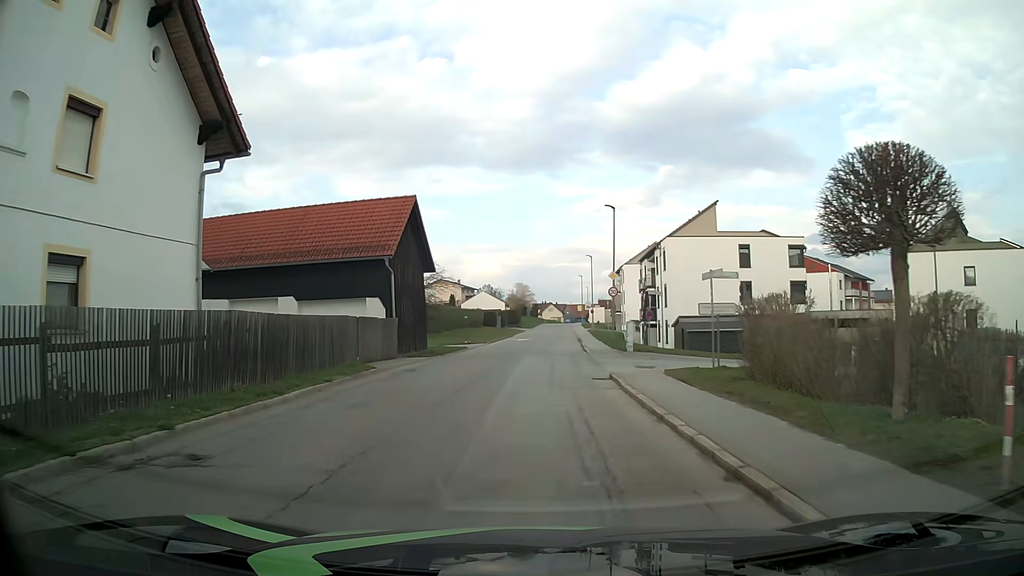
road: tertiary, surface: asphalt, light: Day
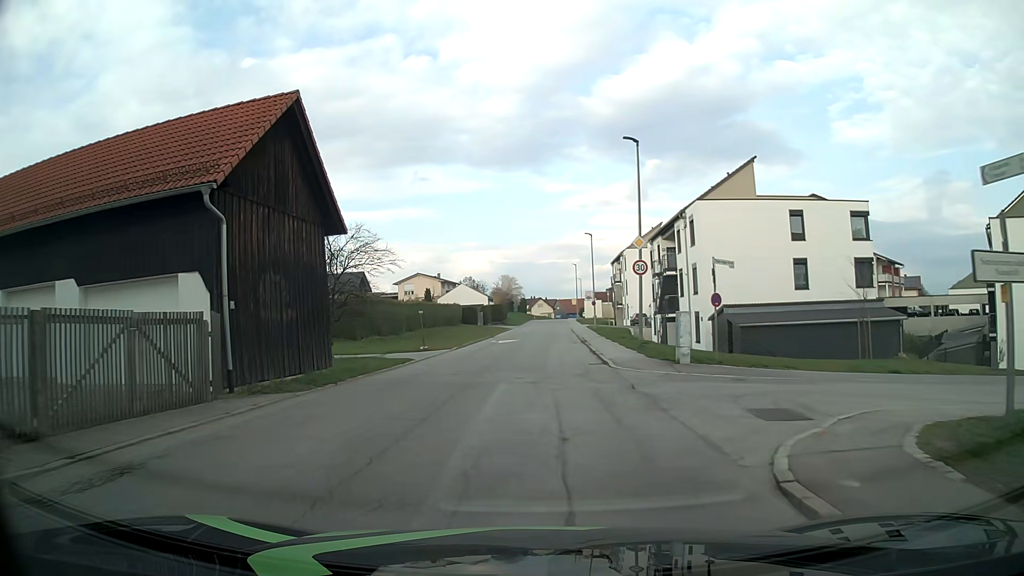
(0.0, +13.9) m; 0°
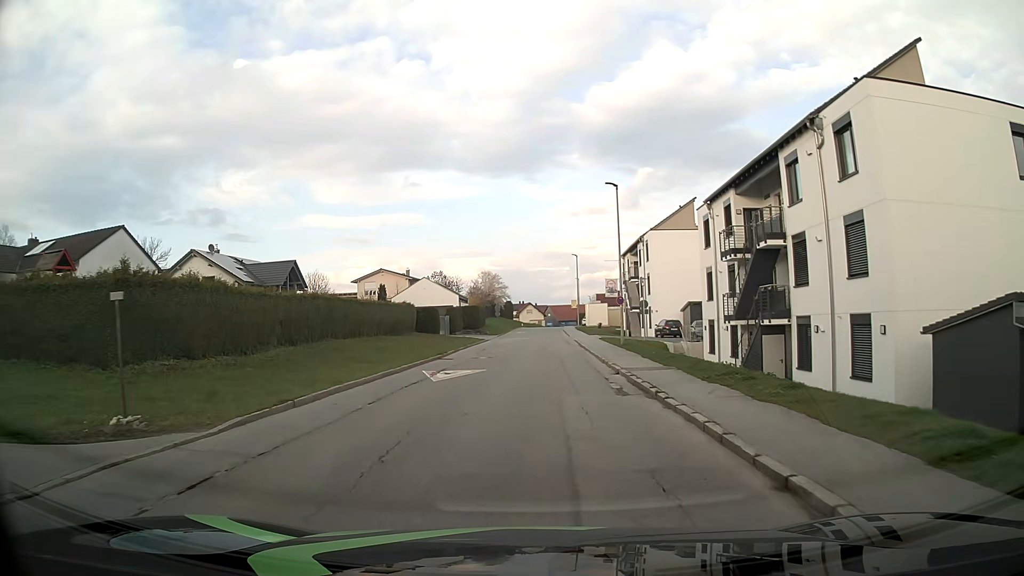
(+0.1, +22.9) m; +1°
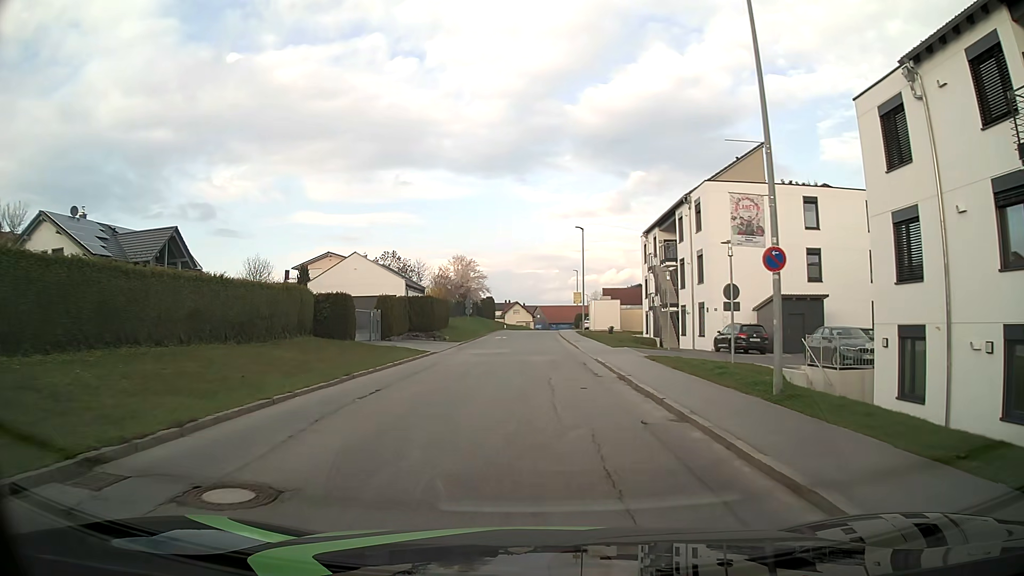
(+0.1, +22.3) m; 0°
(0, +10) (0, +20) (0, +30) (0, +40) (0, +50) (+1, +60) (+1, +70) (+2, +80) (+3, +90) (+4, +100) m
